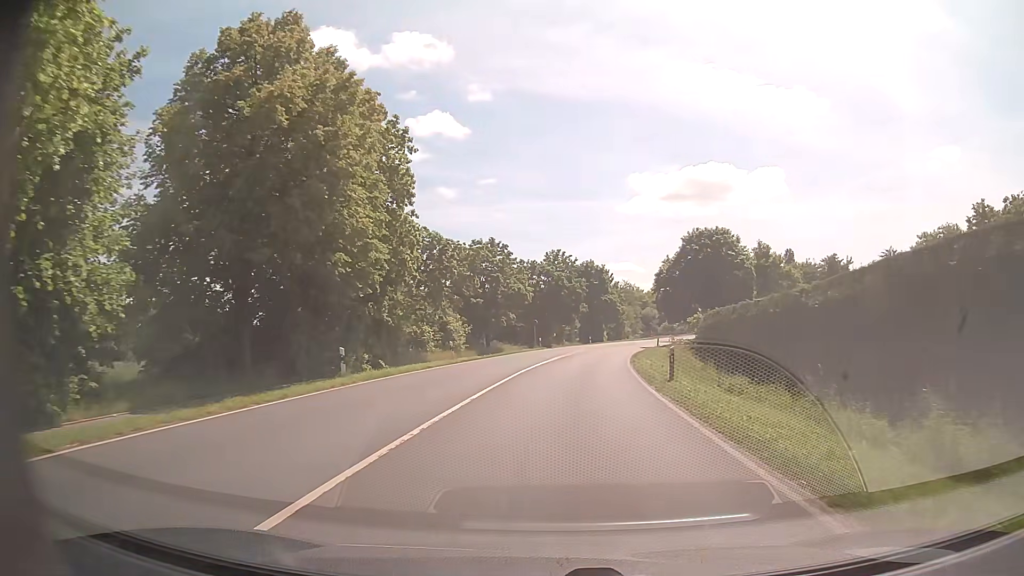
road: secondary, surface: asphalt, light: Day
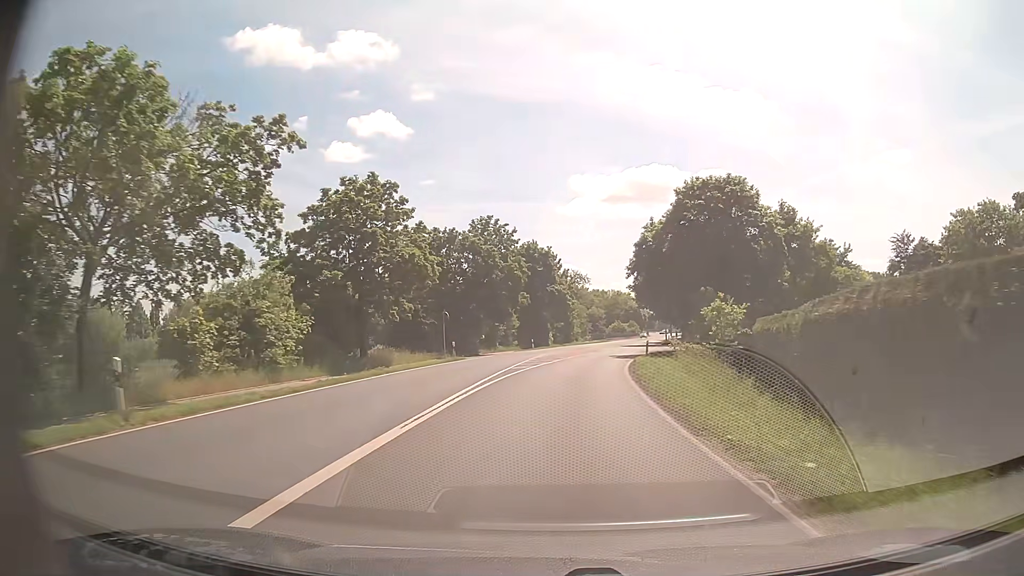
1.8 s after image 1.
(+1.1, +24.1) m; +5°
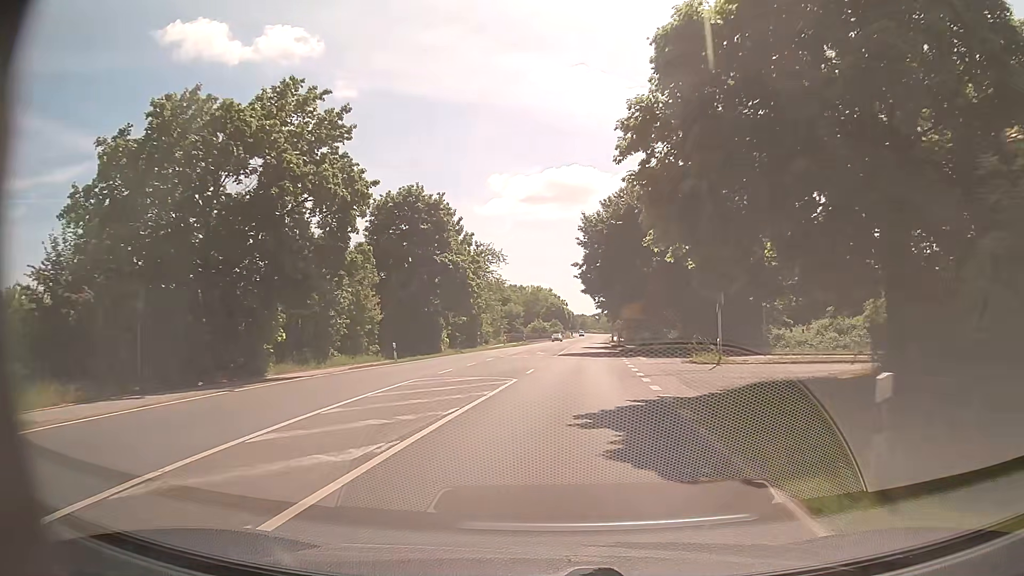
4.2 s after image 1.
(+1.9, +32.2) m; +7°
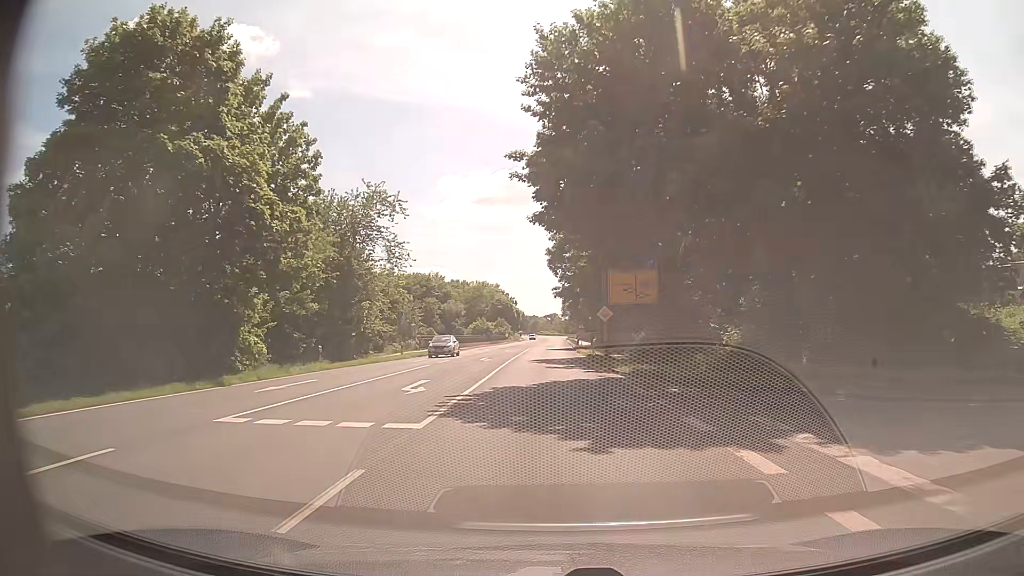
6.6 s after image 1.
(+1.6, +32.0) m; +4°
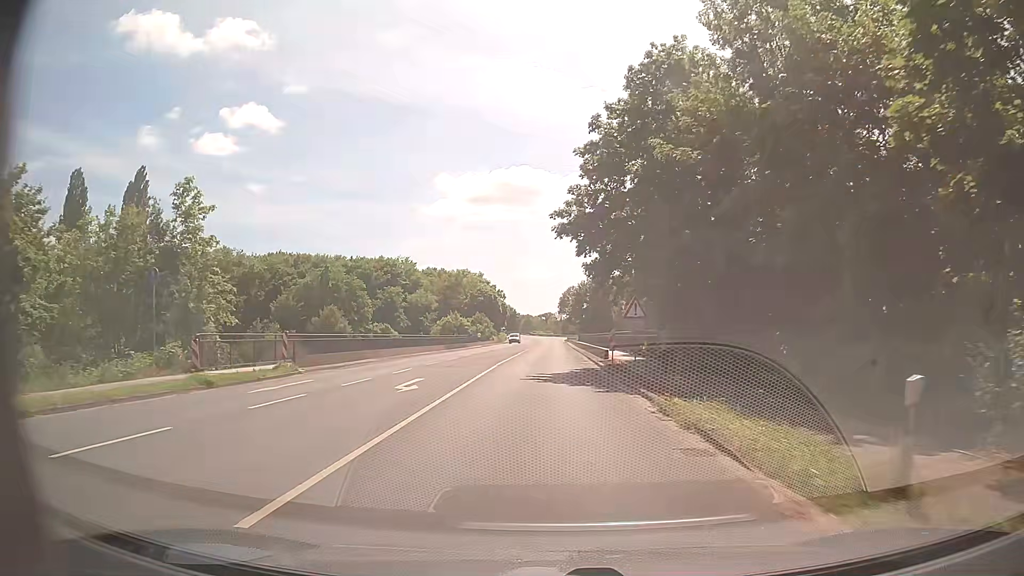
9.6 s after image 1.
(+0.2, +40.0) m; +2°
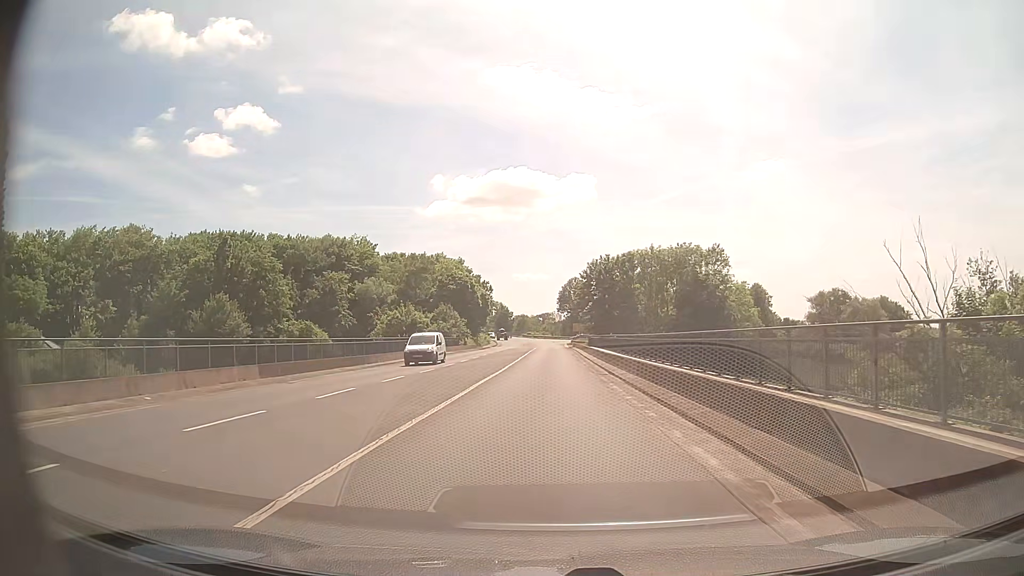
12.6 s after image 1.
(-0.5, +40.1) m; -1°
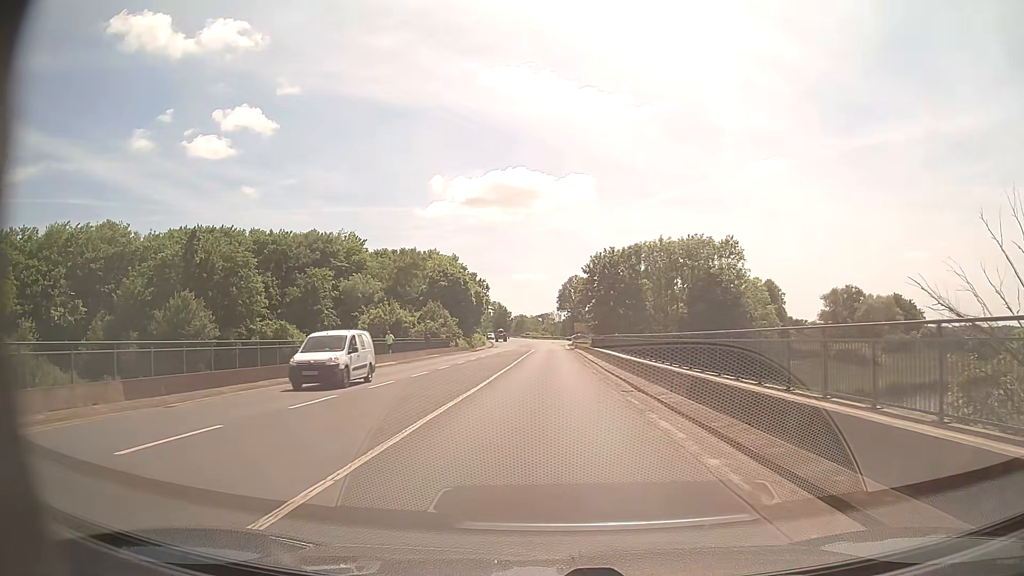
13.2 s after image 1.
(0.0, +8.0) m; 0°
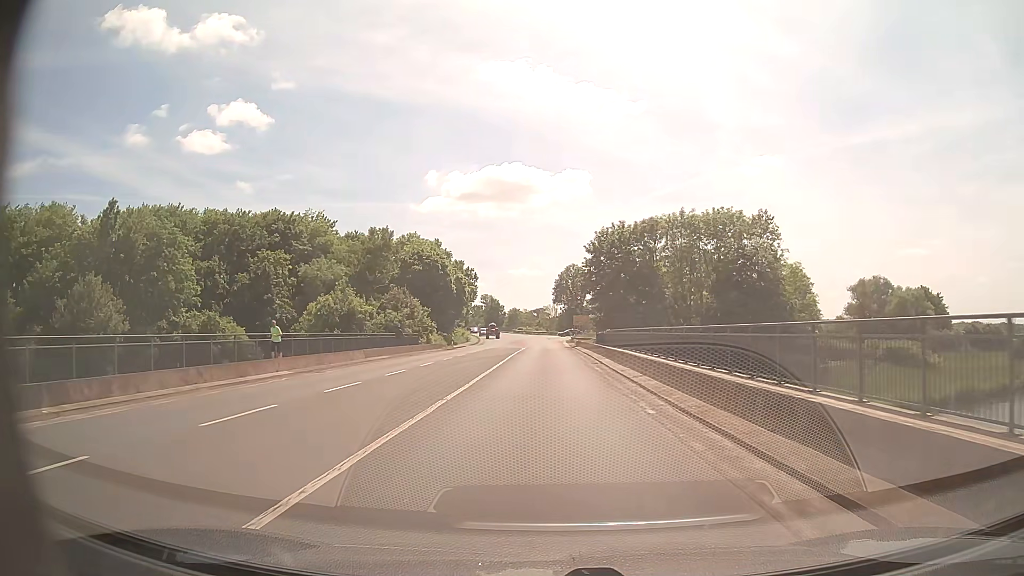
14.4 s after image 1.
(0.0, +16.2) m; 0°
(0, +10) (0, +20) (0, +30) (0, +40) (0, +50) (0, +60) (0, +70) (0, +80) (0, +90) (0, +100) m
